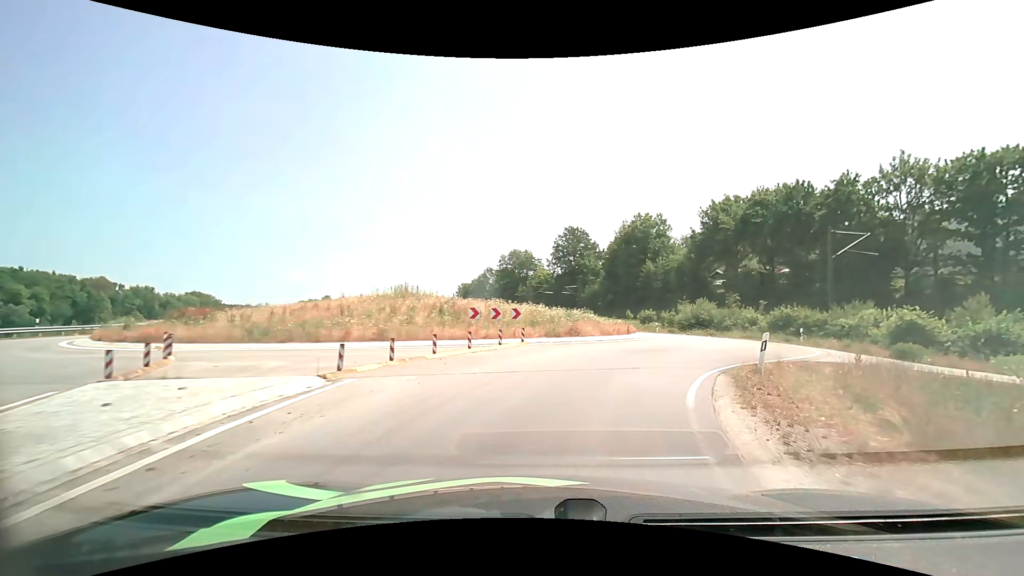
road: primary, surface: asphalt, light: Day
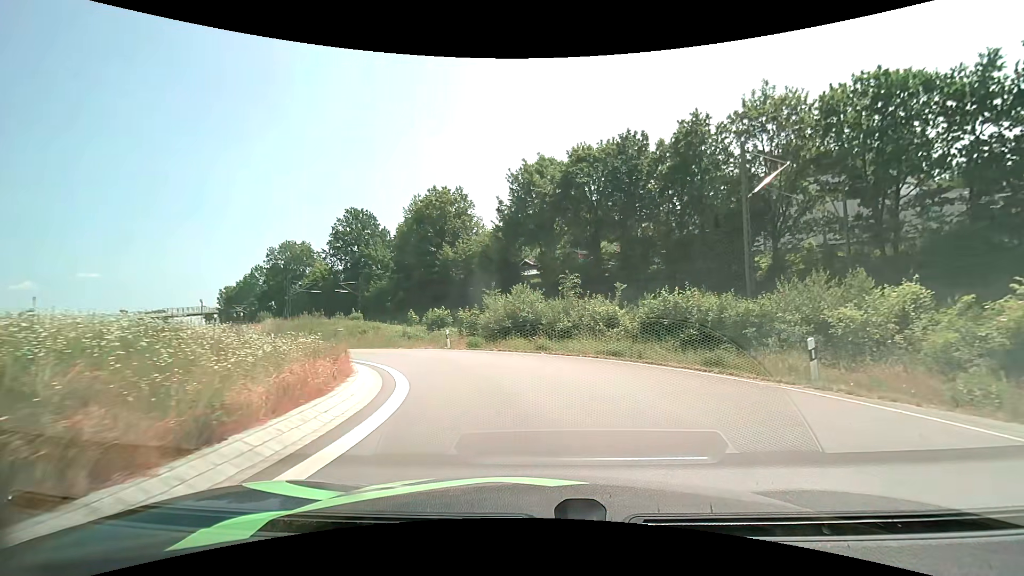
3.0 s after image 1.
(+5.5, +22.8) m; +22°
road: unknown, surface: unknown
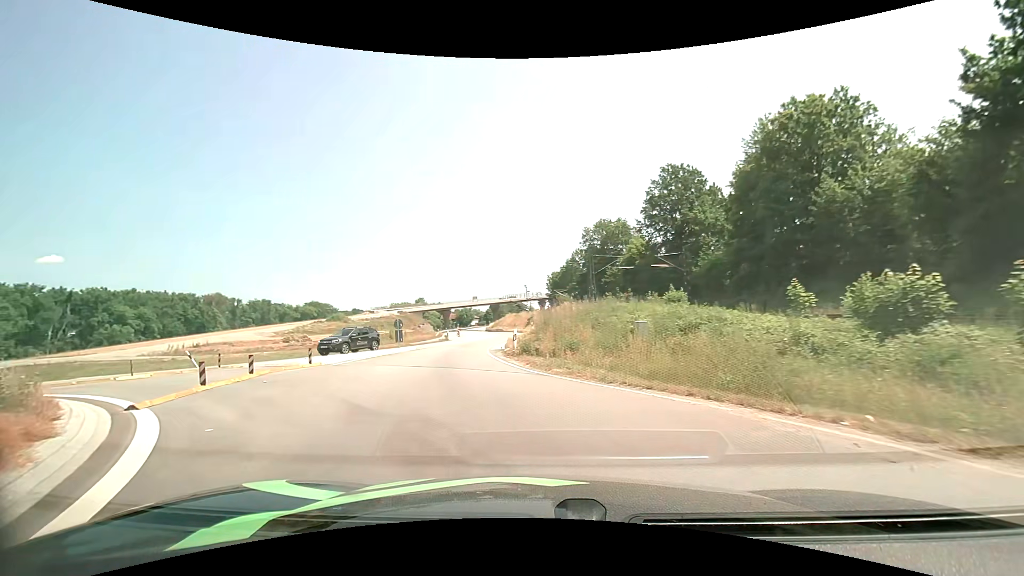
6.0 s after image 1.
(-5.9, +20.3) m; -37°
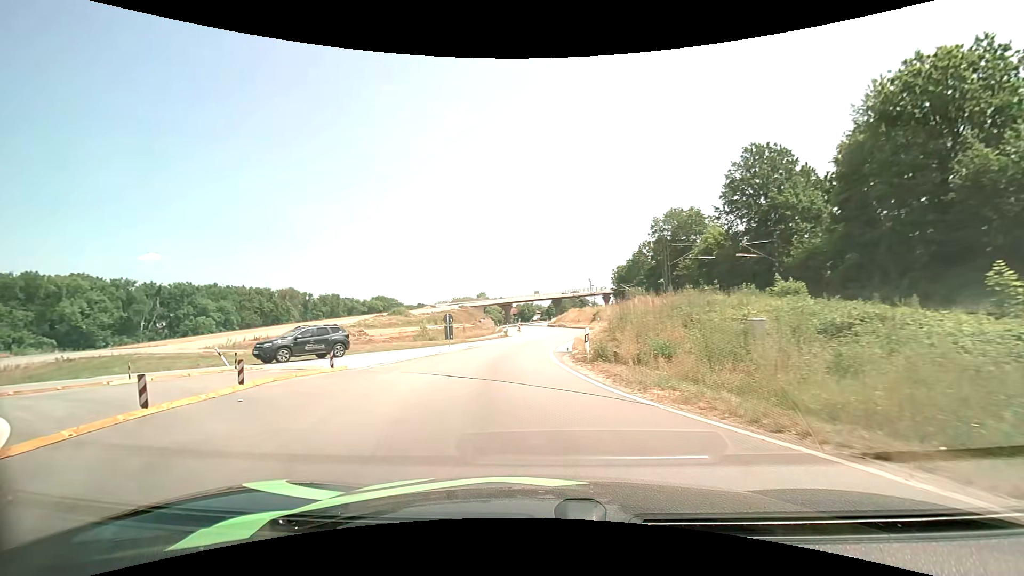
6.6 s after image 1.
(-0.3, +4.4) m; -7°
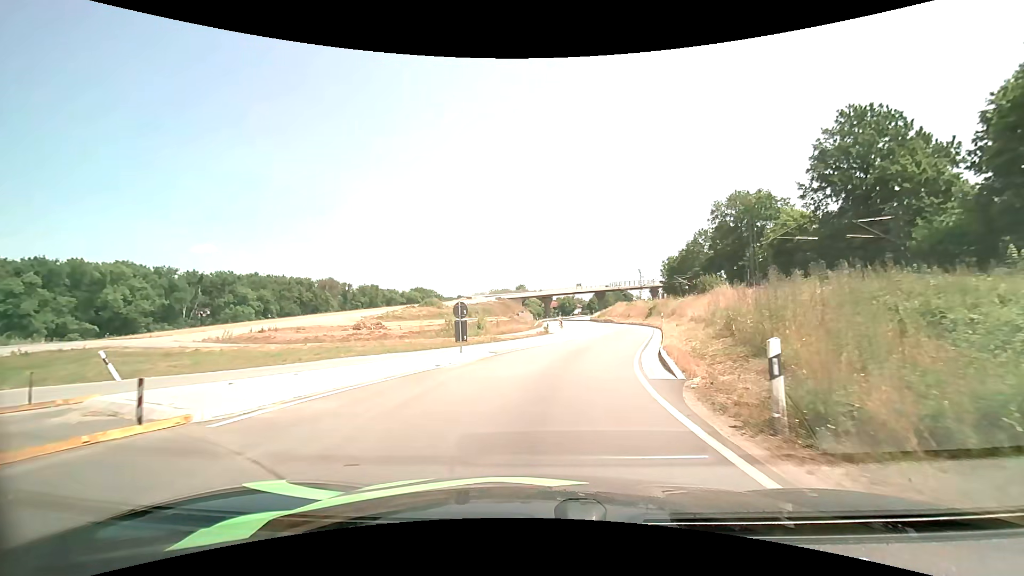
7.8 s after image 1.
(-0.6, +9.4) m; -5°
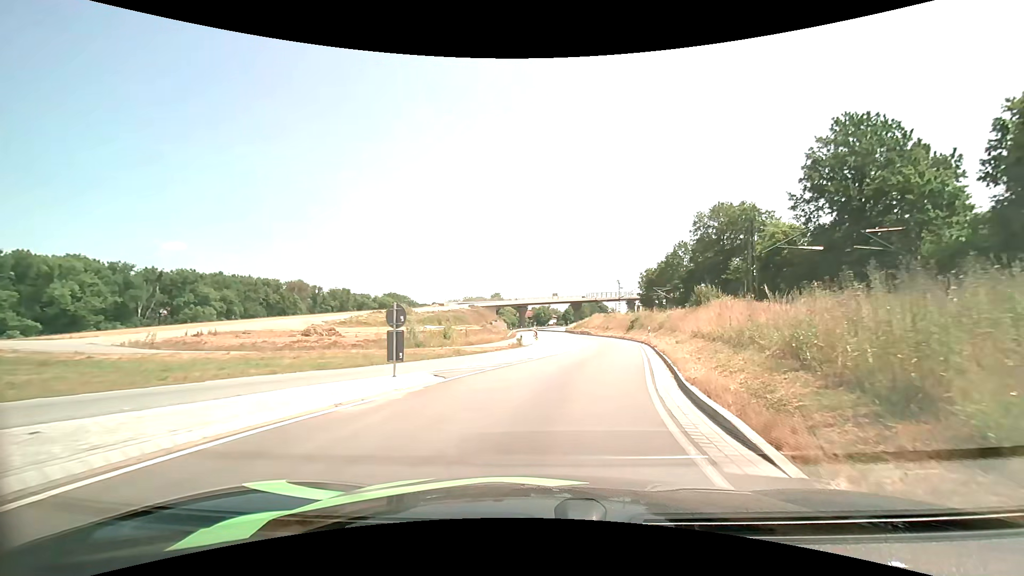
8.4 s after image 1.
(+0.1, +5.1) m; +3°
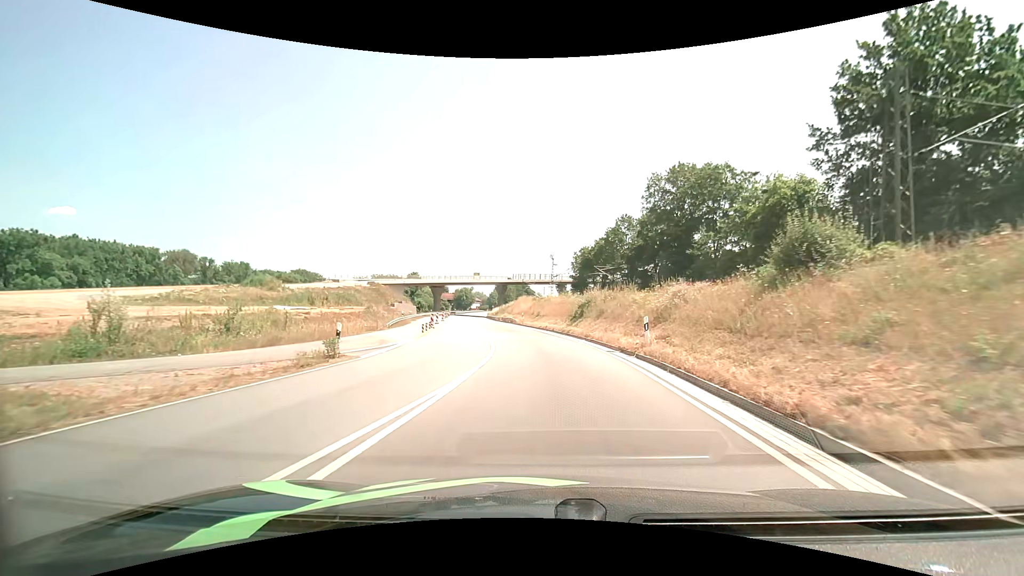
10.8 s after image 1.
(+2.6, +23.3) m; +9°
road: primary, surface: asphalt
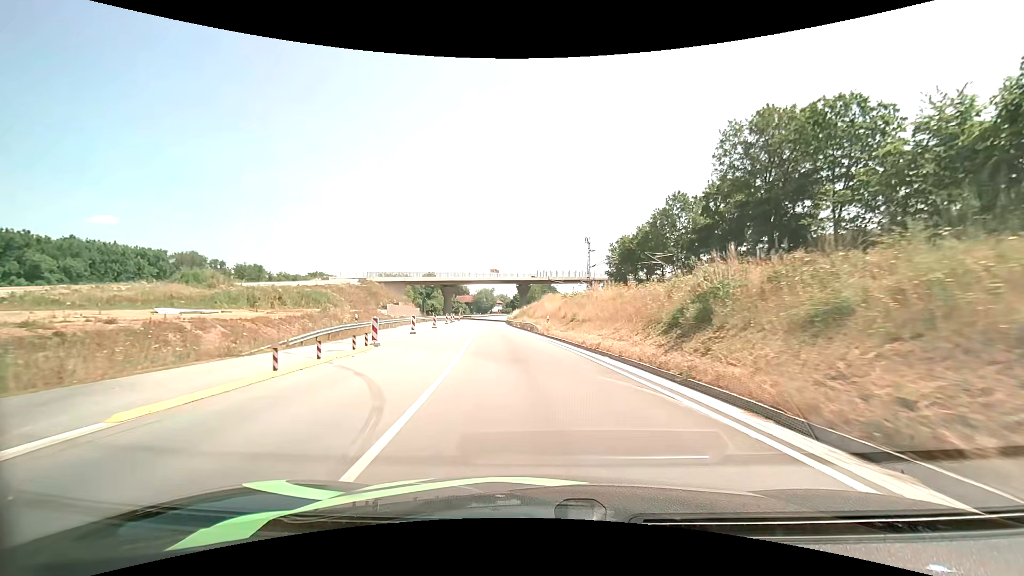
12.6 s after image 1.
(-0.5, +21.3) m; -3°
(0, +10) (-1, +20) (-2, +30) (-3, +40) (-4, +50) (-5, +60) (-6, +70) (-7, +80) (-8, +90) (-9, +100) m
